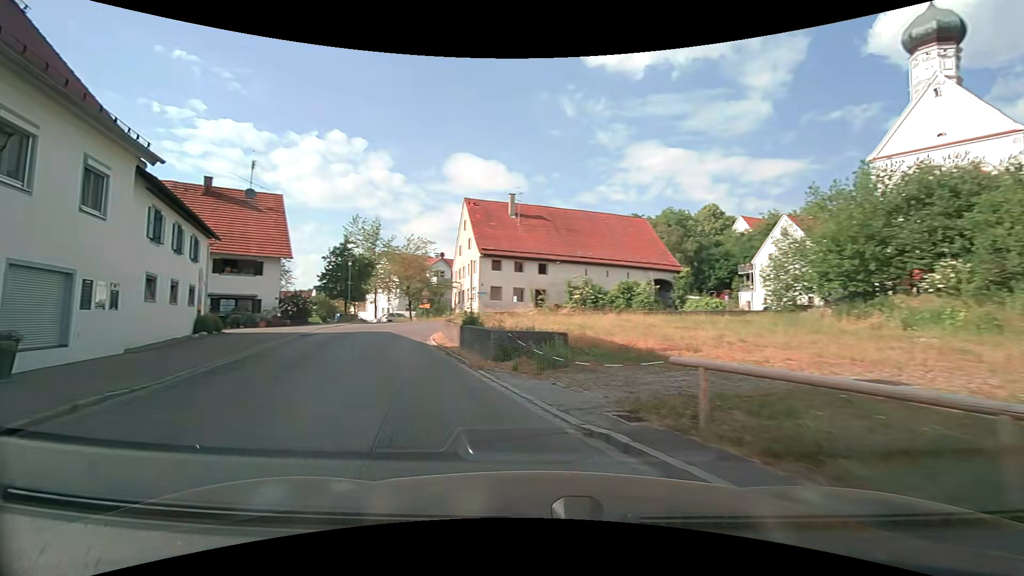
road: tertiary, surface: asphalt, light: Day
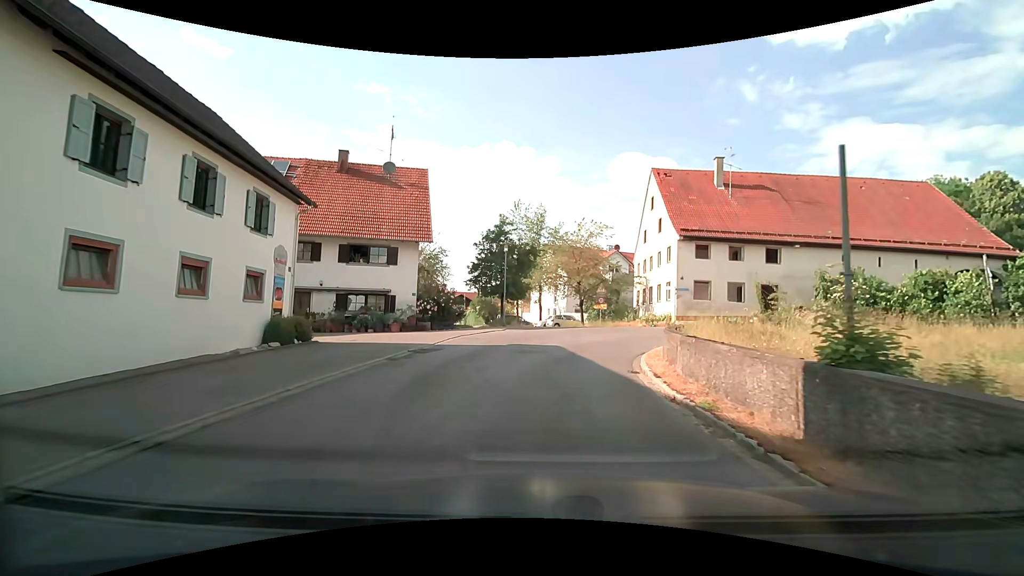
(-3.0, +11.2) m; -20°
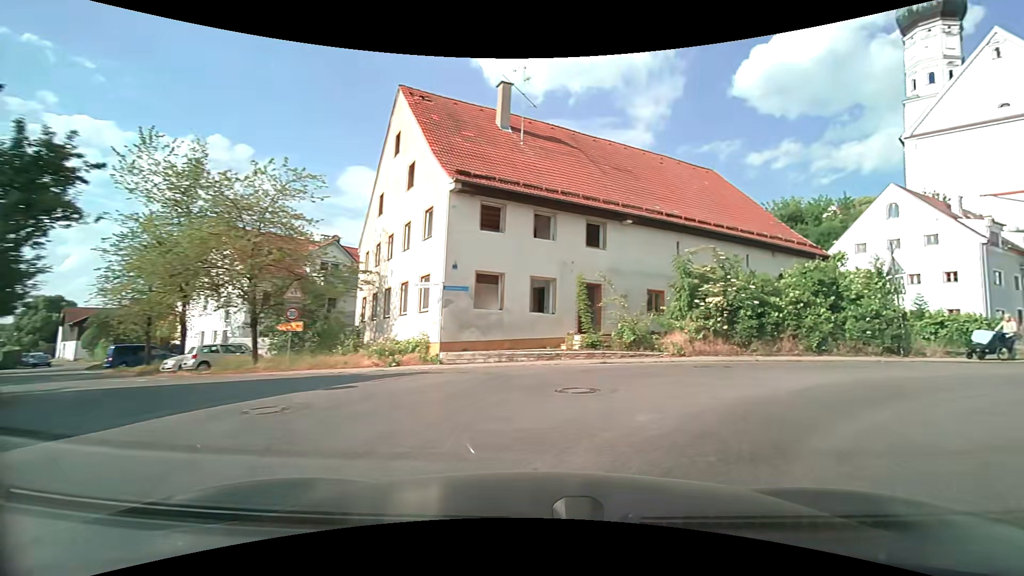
(+2.5, +19.7) m; +31°
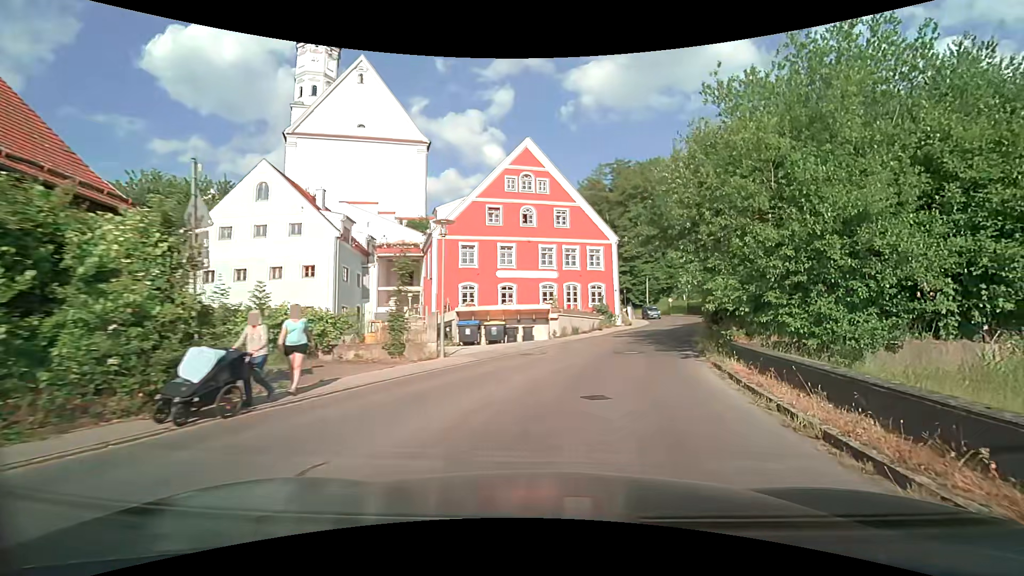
(+6.5, +11.3) m; +61°
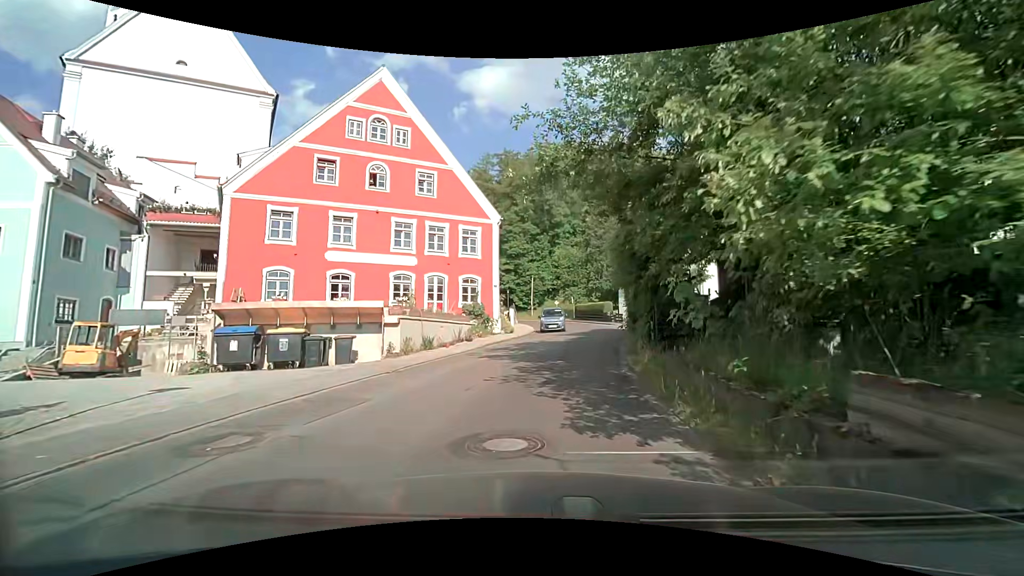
(+1.7, +11.0) m; +13°
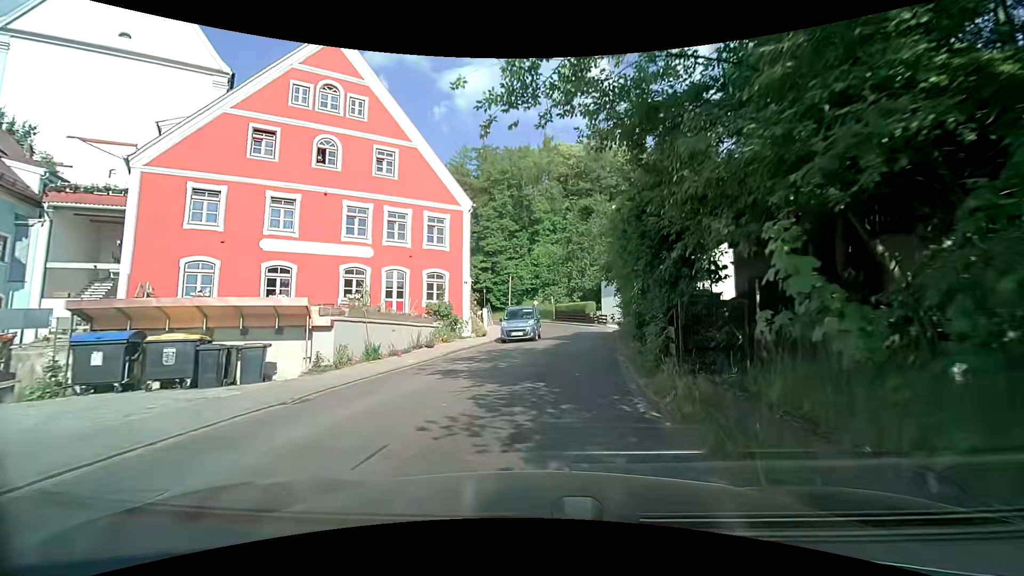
(+0.1, +4.0) m; +2°
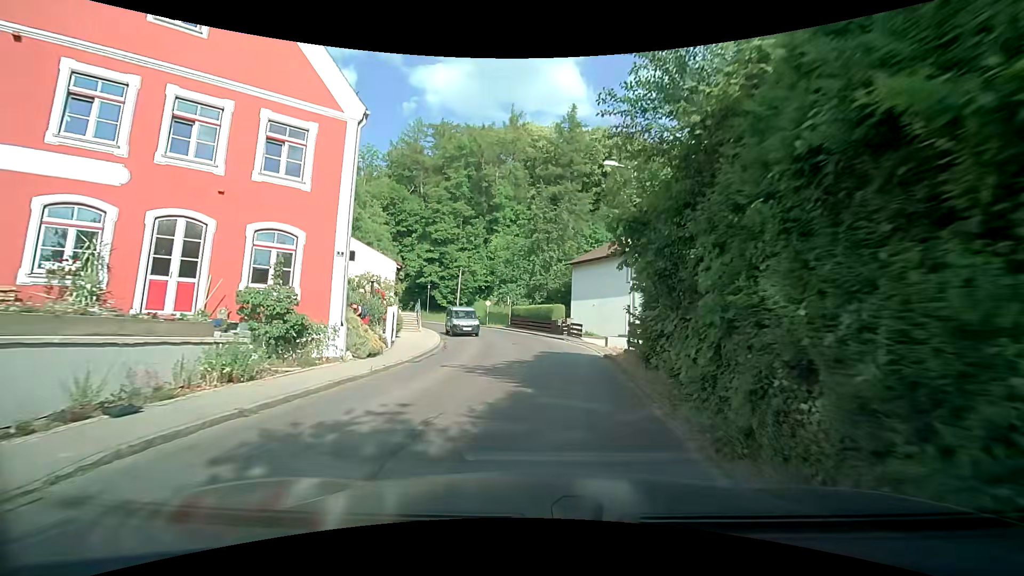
(+0.6, +12.5) m; +7°
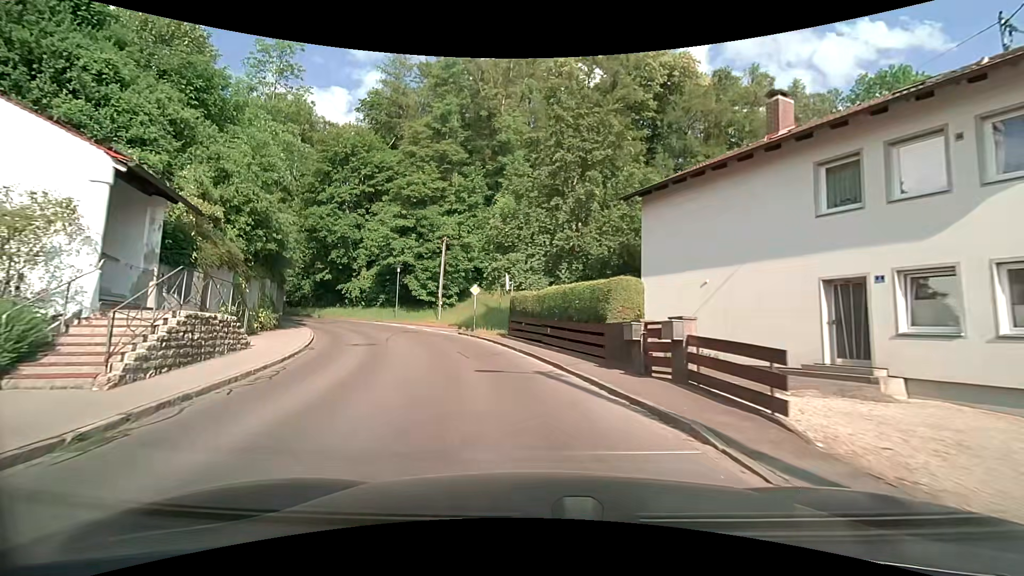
(-0.1, +23.0) m; -3°
(-1, +10) (-4, +20) (-7, +29) (-13, +37) (-20, +44) (-28, +50) (-36, +56) (-45, +61) (-53, +66) (-62, +72) m
